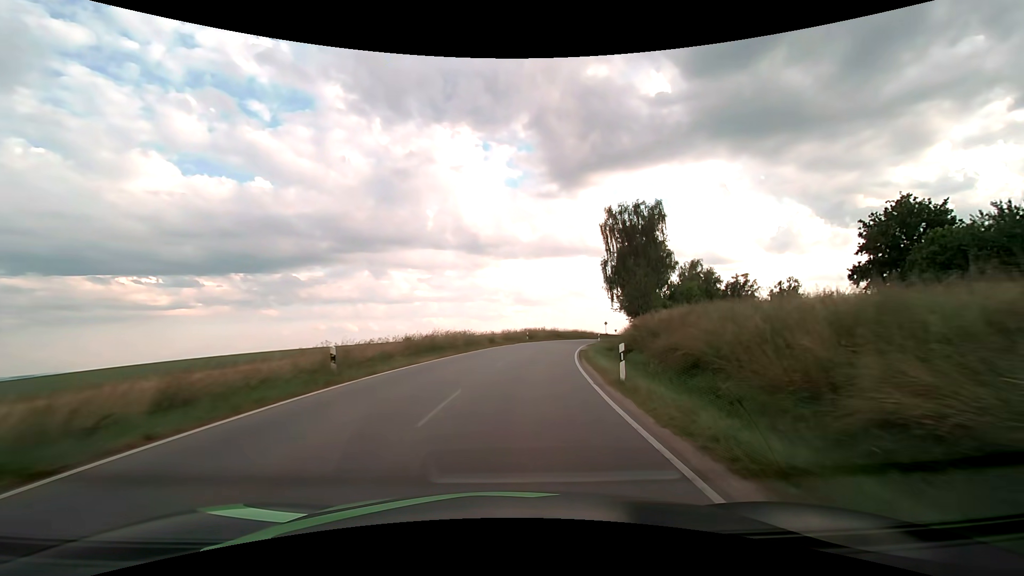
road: tertiary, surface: asphalt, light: Day
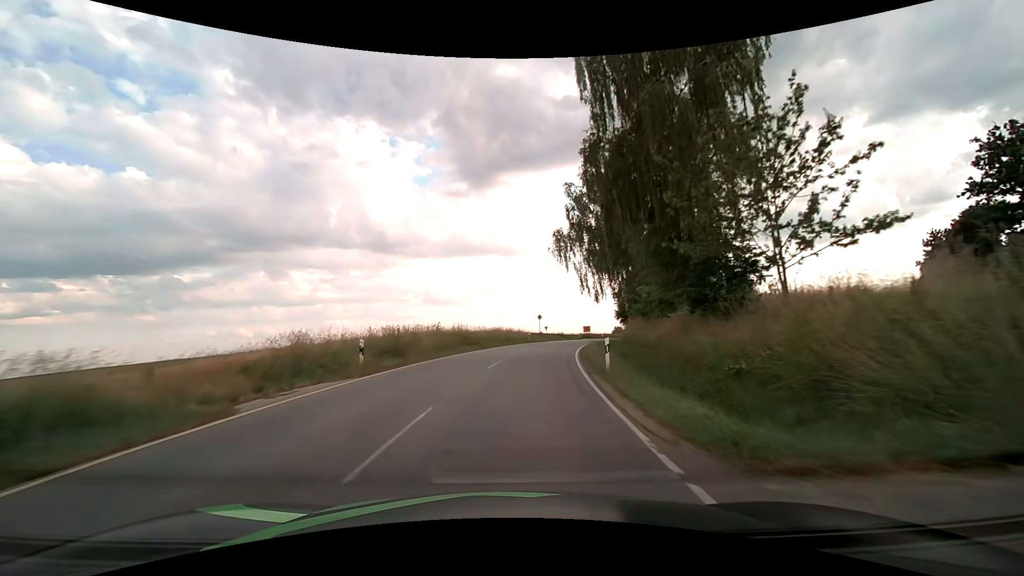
(+3.6, +37.4) m; +10°
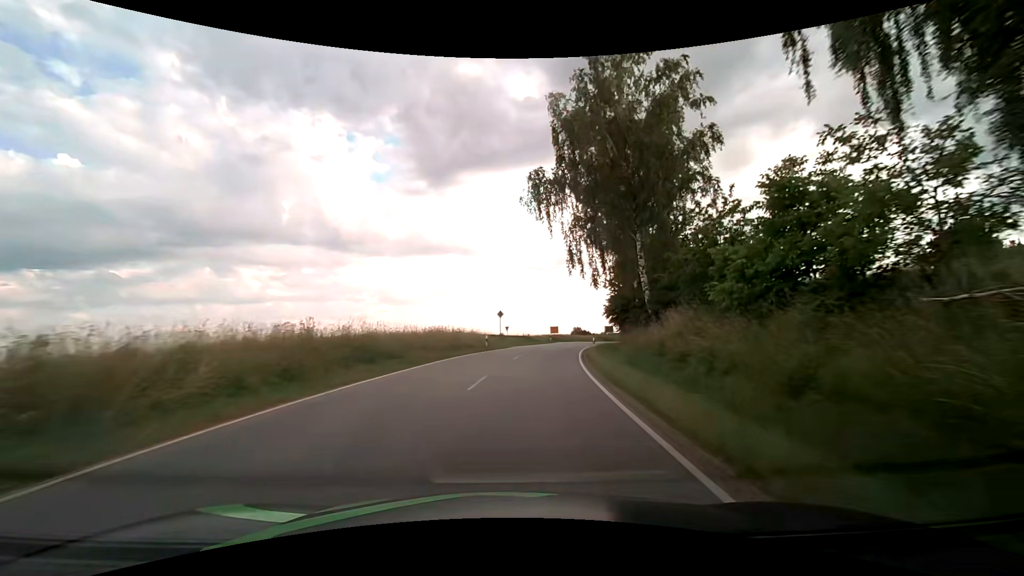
(+0.7, +17.0) m; +5°
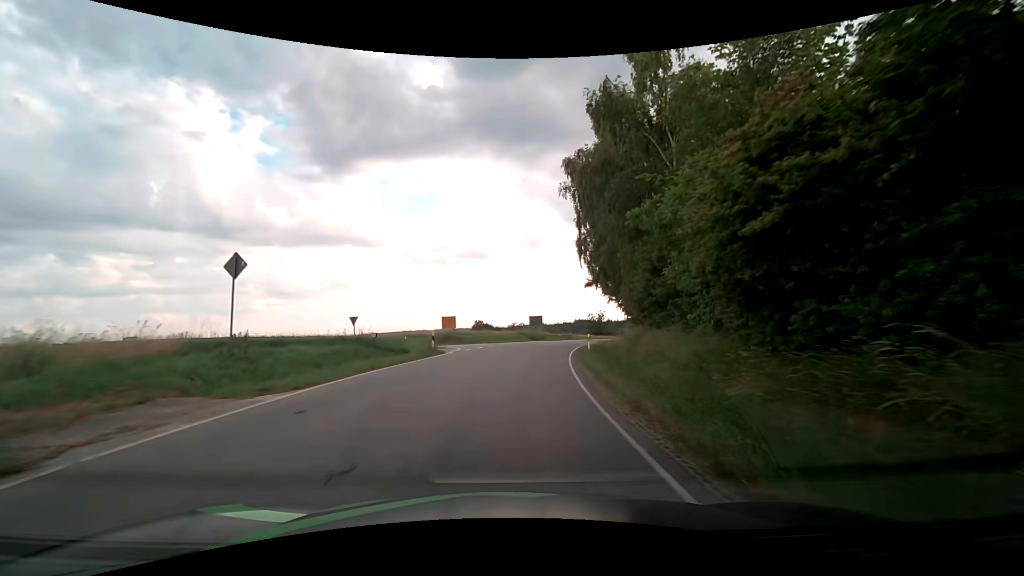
(+3.9, +37.1) m; +11°
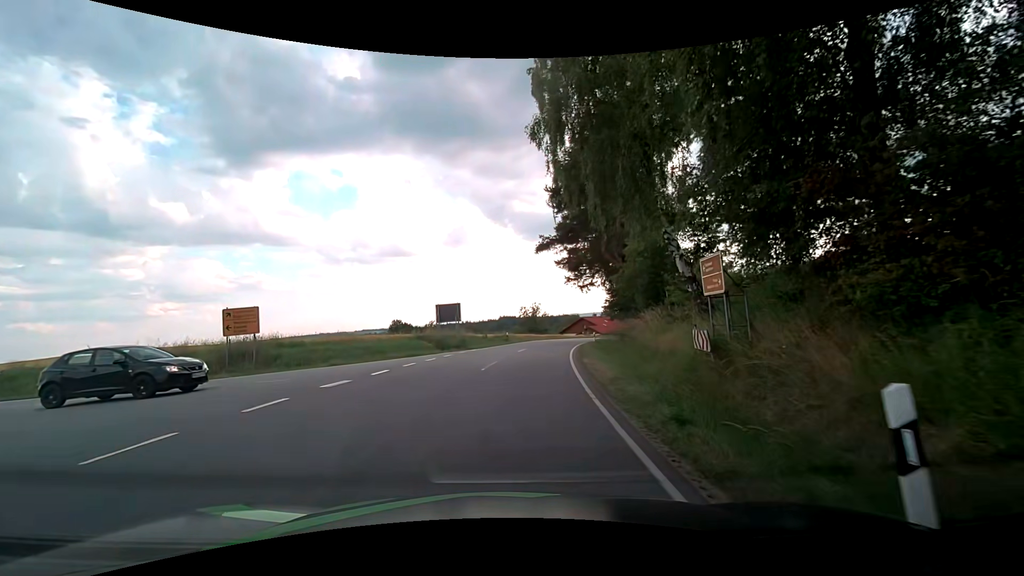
(+2.4, +27.9) m; +9°
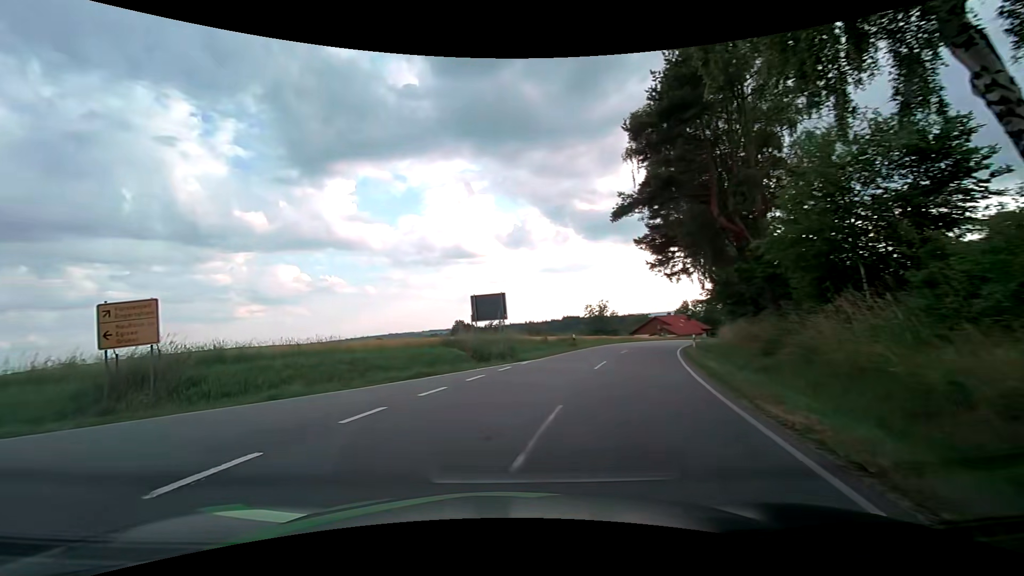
(+0.1, +10.4) m; -8°
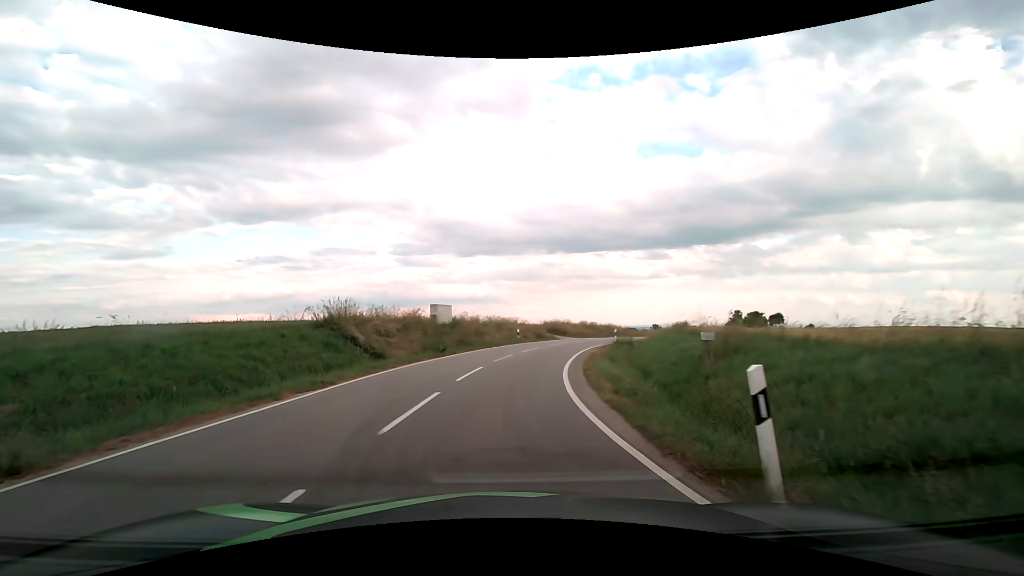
(-8.8, +10.0) m; -77°
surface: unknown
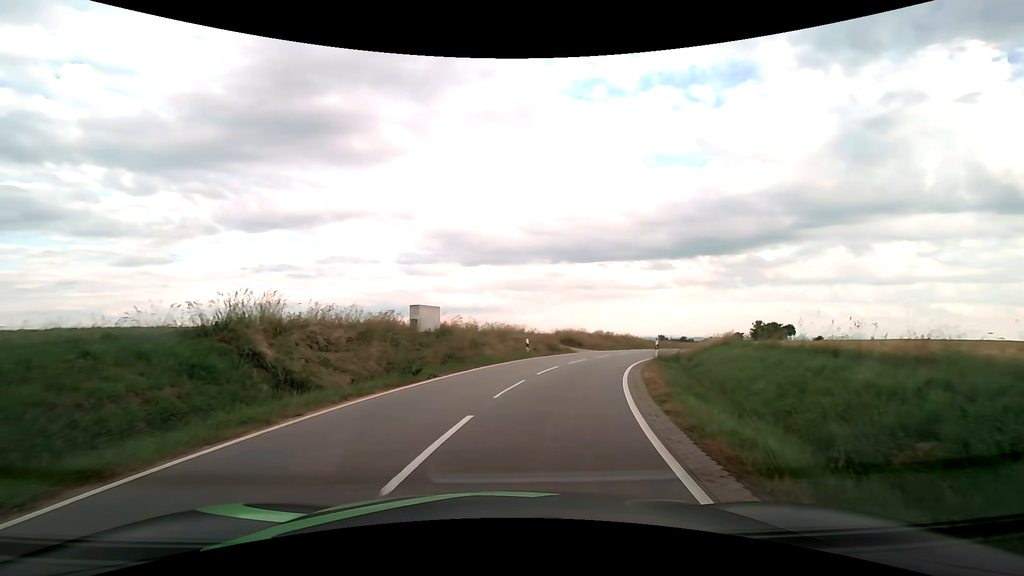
(-0.1, +8.3) m; 0°
(+1, +10) (+3, +20) (+6, +29) (+10, +38) (+14, +47) (+19, +56) (+23, +65) (+28, +74) (+33, +83) (+37, +92) m
